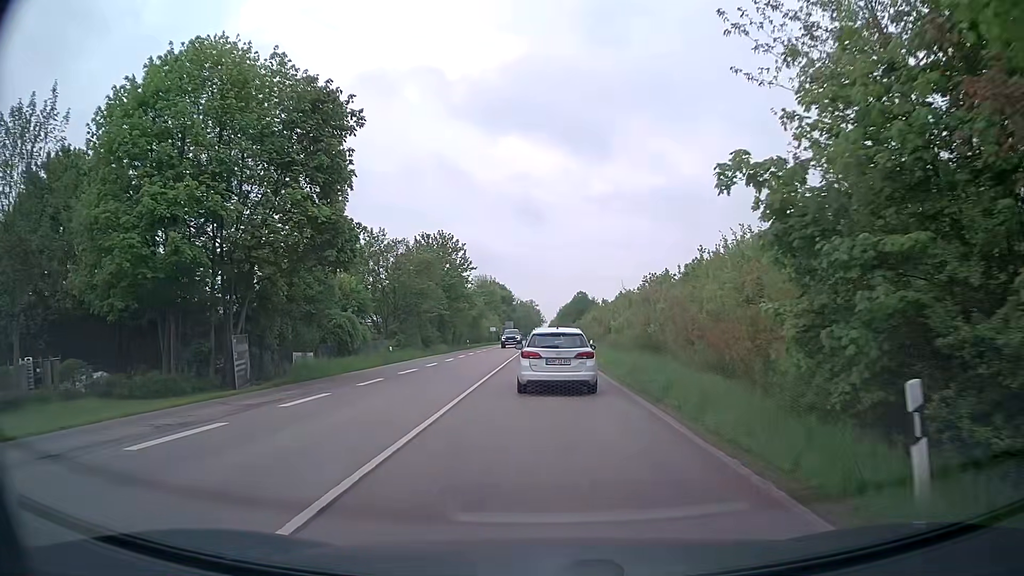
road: secondary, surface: asphalt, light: Day
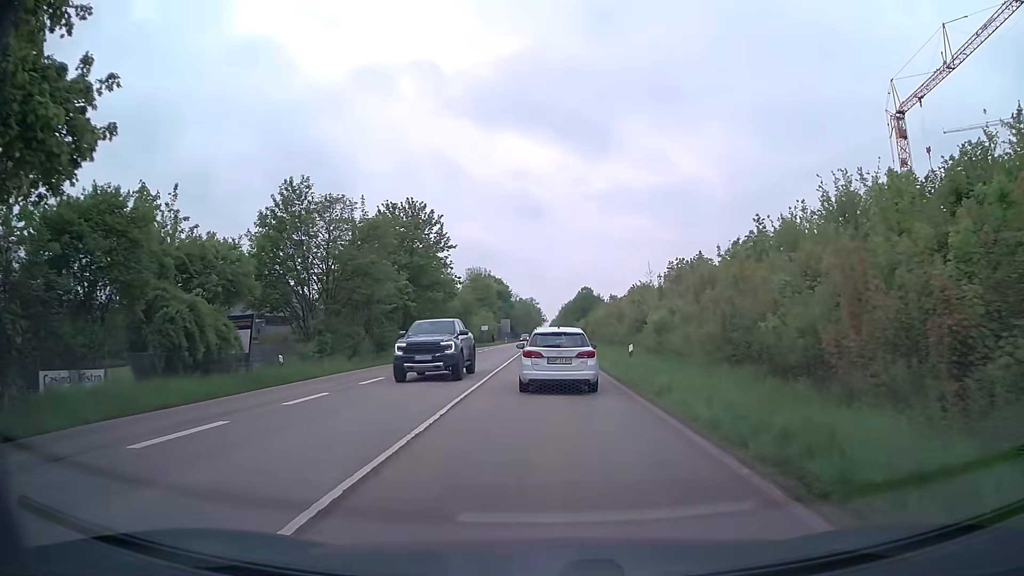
(0.0, +18.0) m; 0°
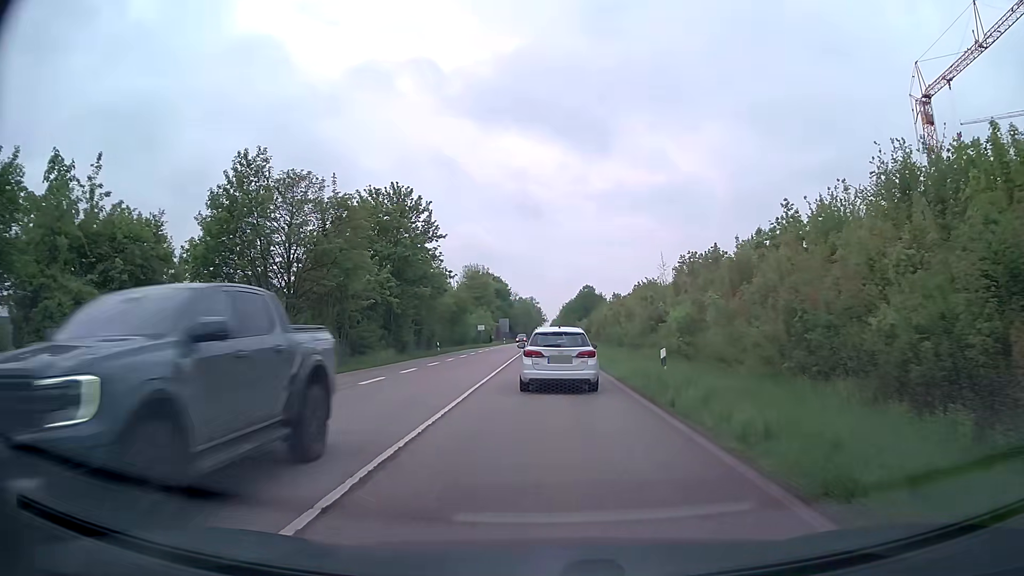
(0.0, +6.0) m; 0°
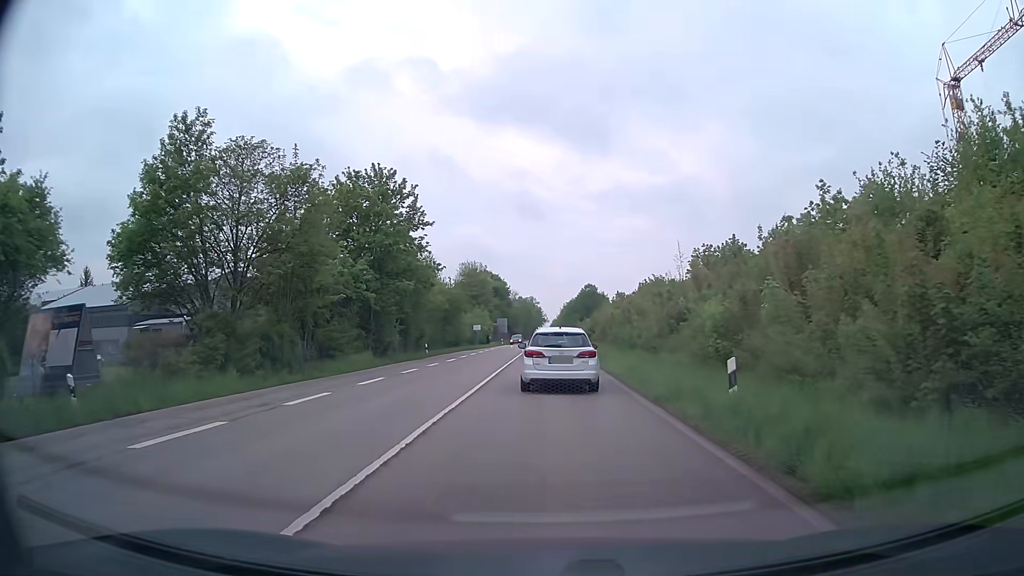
(0.0, +6.0) m; 0°
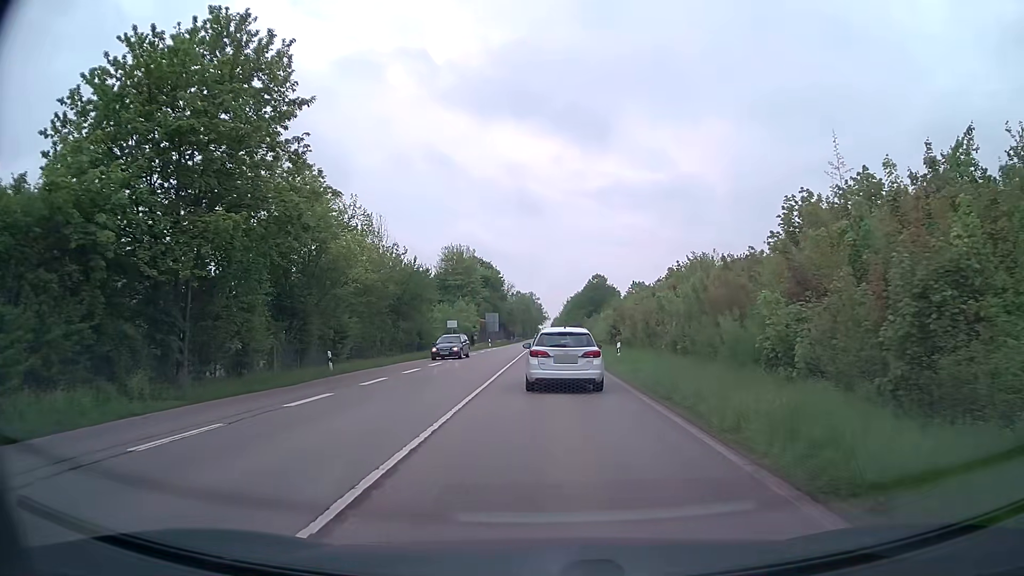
(+0.1, +24.2) m; 0°
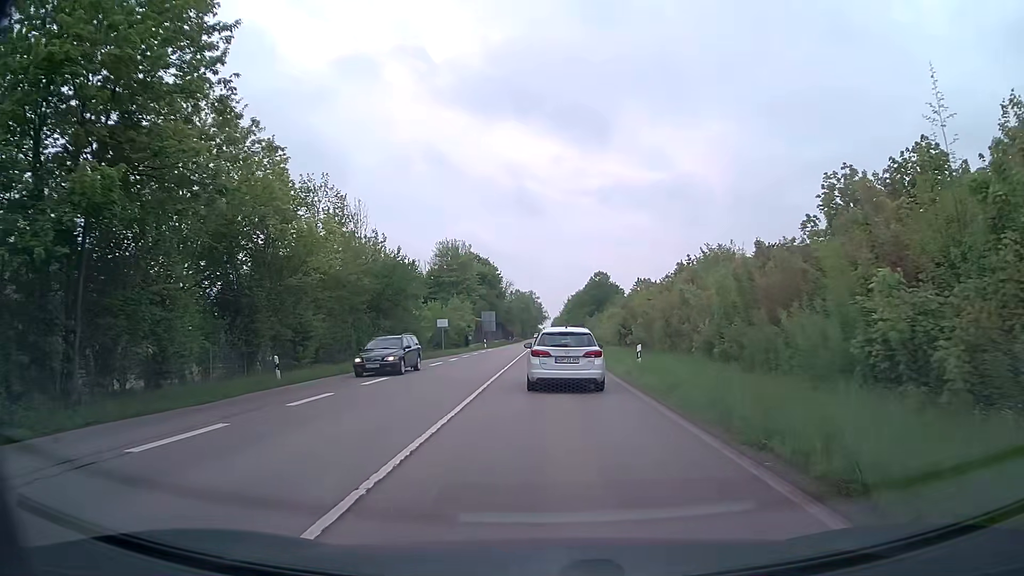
(0.0, +5.9) m; 0°
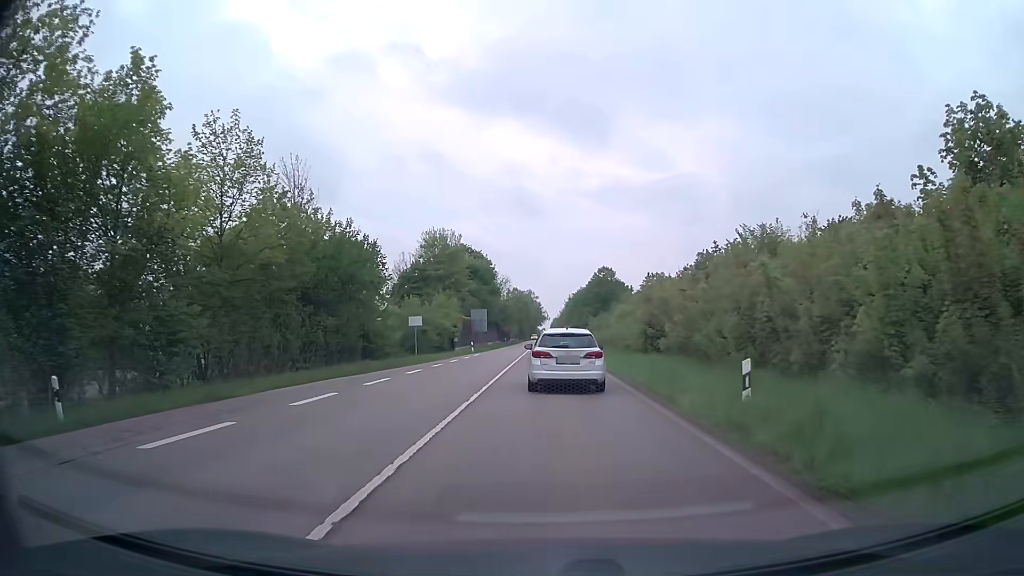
(-0.1, +11.8) m; 0°
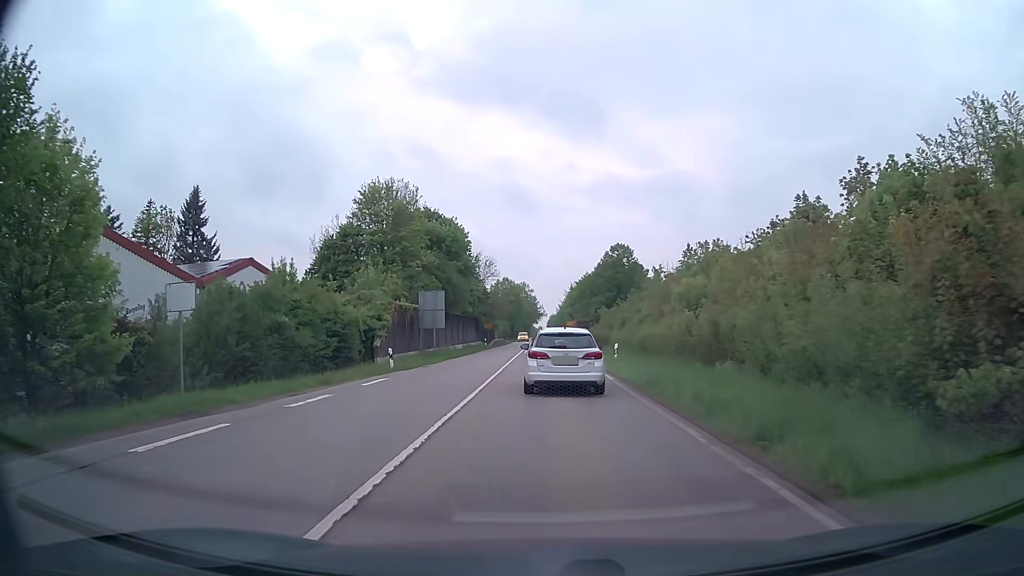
(0.0, +30.0) m; 0°
(0, +10) (0, +20) (0, +30) (0, +40) (0, +50) (0, +60) (0, +70) (0, +80) (0, +90) (0, +100) m
